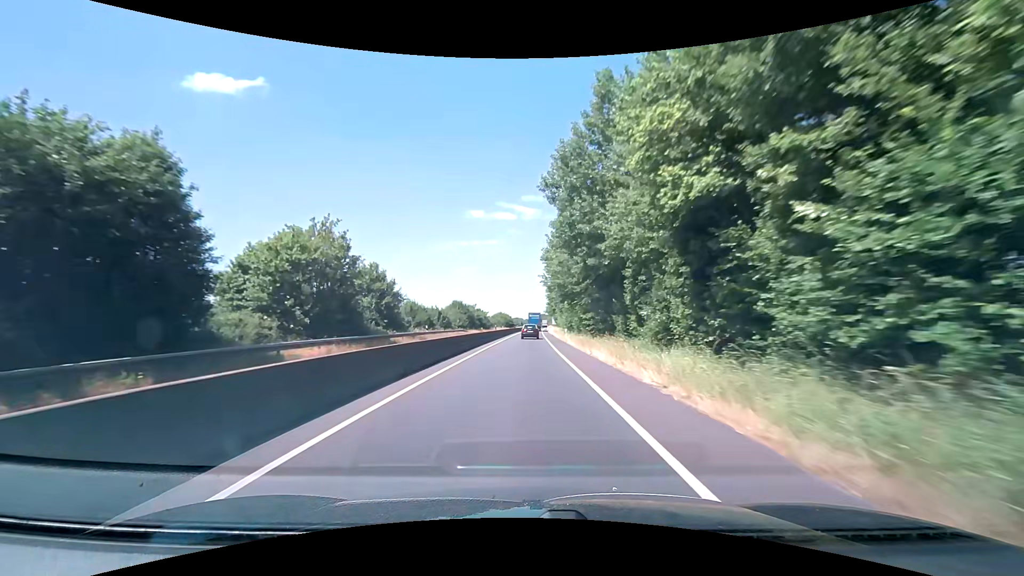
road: trunk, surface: asphalt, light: Day
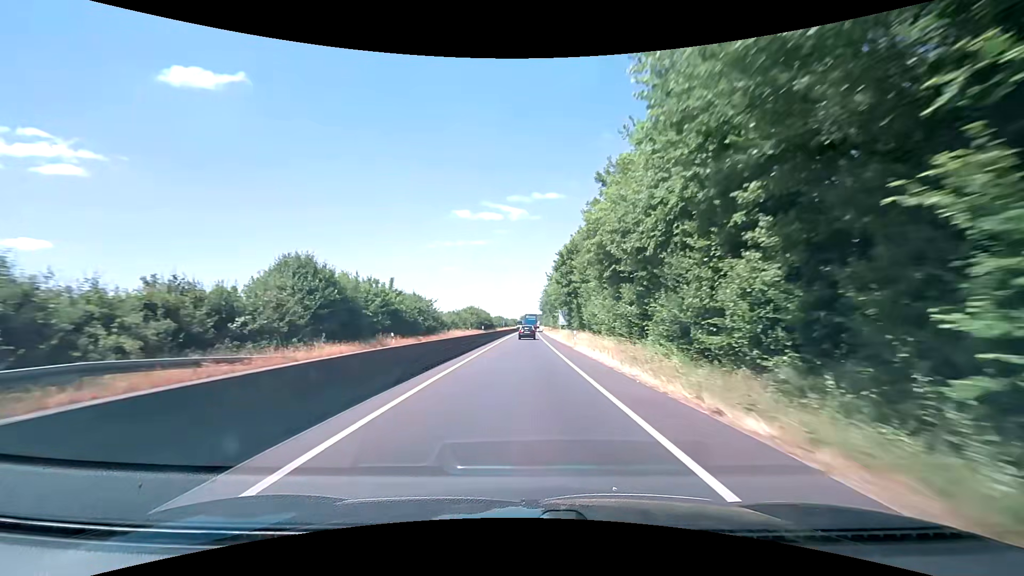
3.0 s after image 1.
(+0.8, +61.2) m; +1°
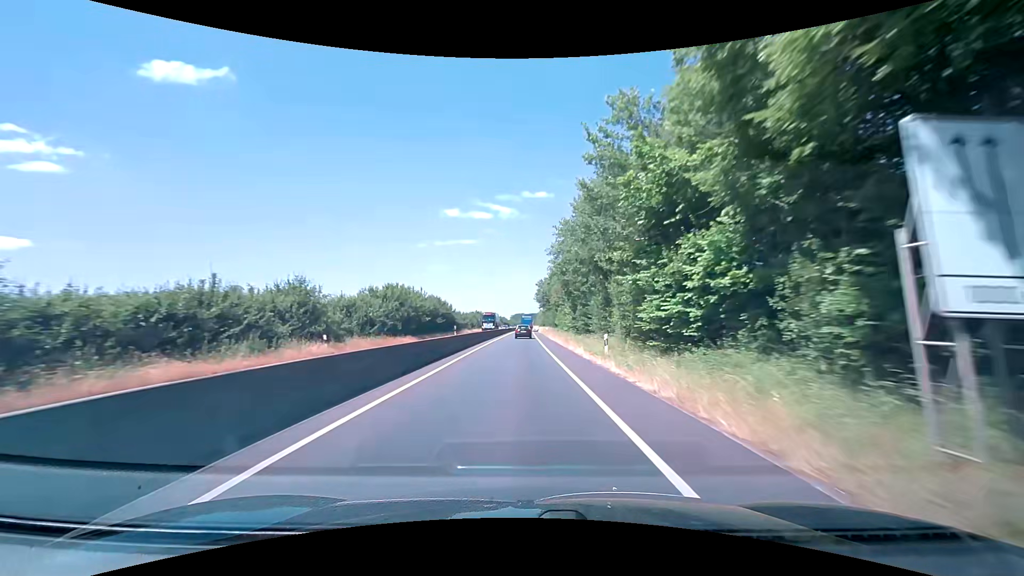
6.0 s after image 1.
(+0.9, +61.6) m; +2°
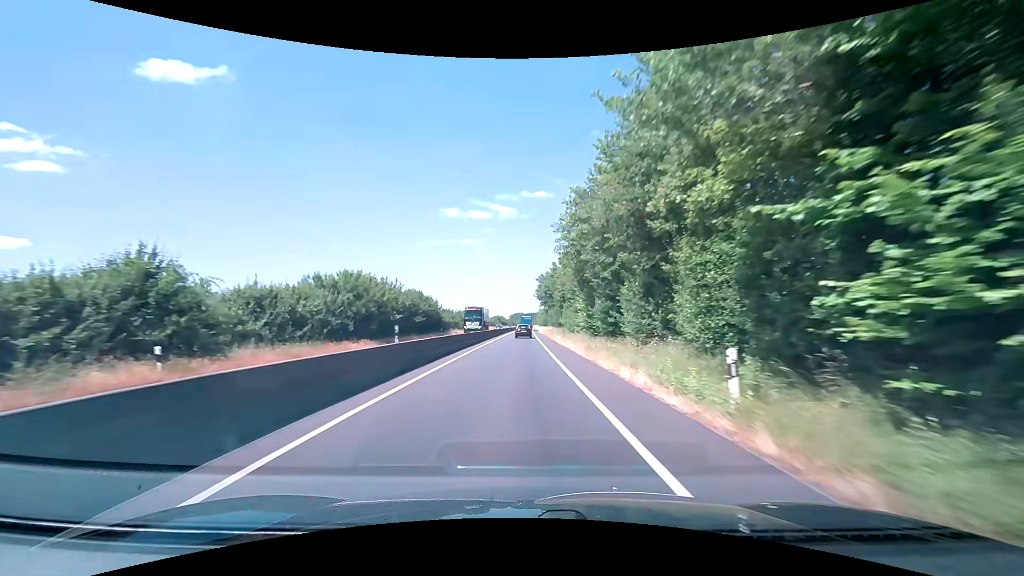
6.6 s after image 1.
(0.0, +12.3) m; 0°
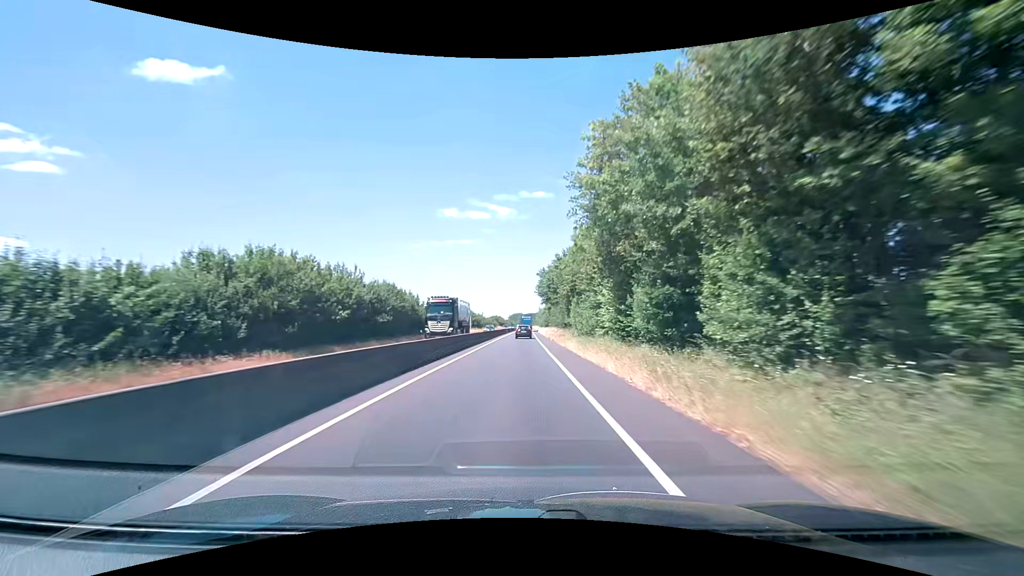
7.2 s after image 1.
(0.0, +12.3) m; 0°
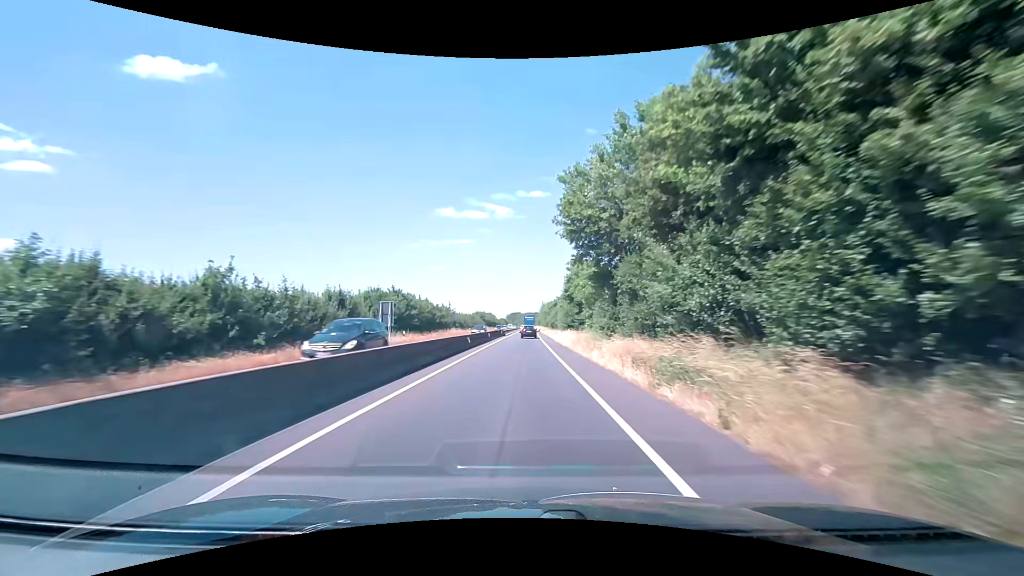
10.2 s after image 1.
(-0.2, +61.7) m; 0°
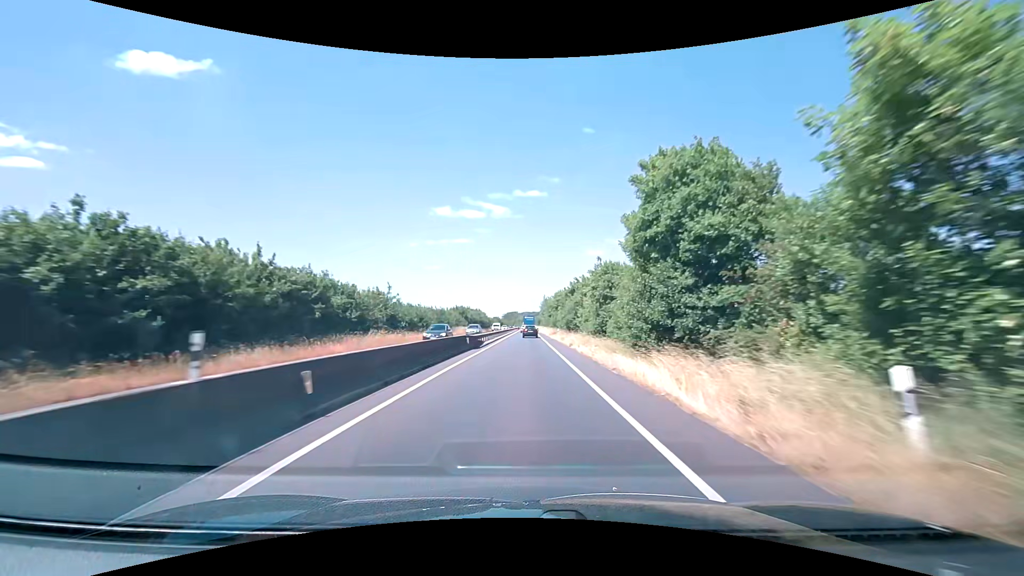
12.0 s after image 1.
(0.0, +37.0) m; 0°
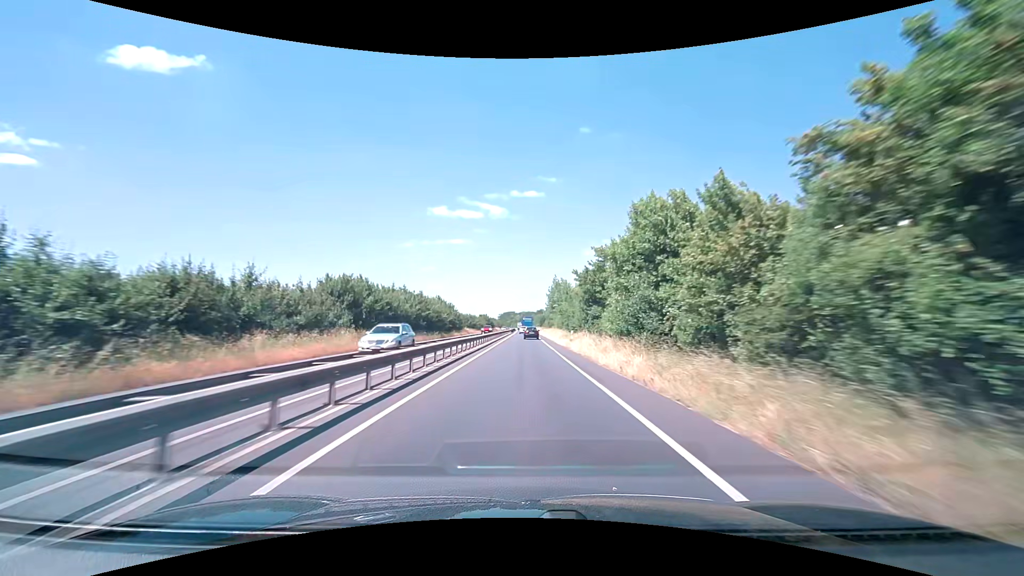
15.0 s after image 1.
(+0.5, +63.7) m; 0°
(0, +10) (0, +20) (0, +30) (0, +40) (0, +50) (0, +60) (0, +70) (0, +80) (0, +90) (0, +100) m
